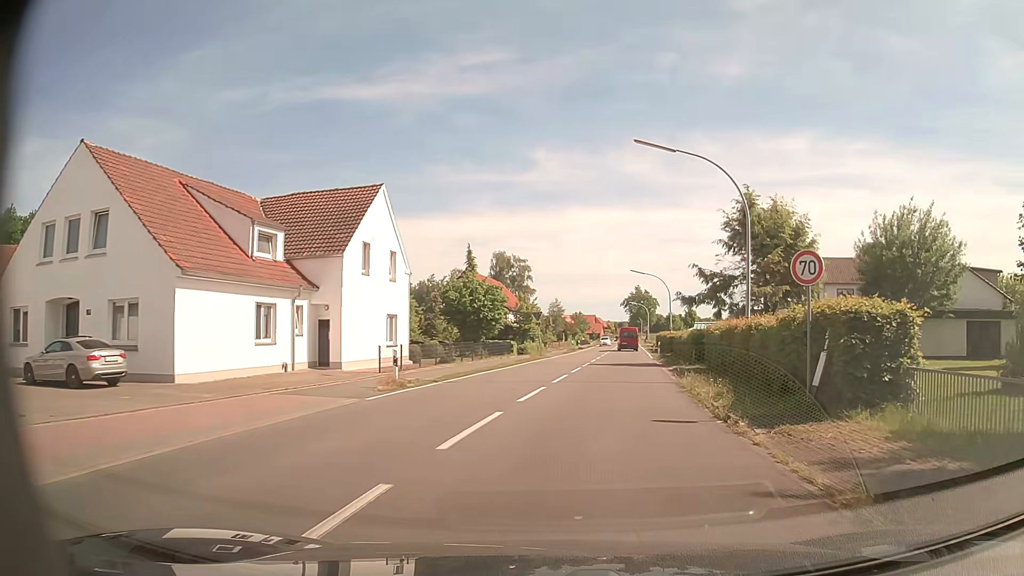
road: tertiary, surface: asphalt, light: Day
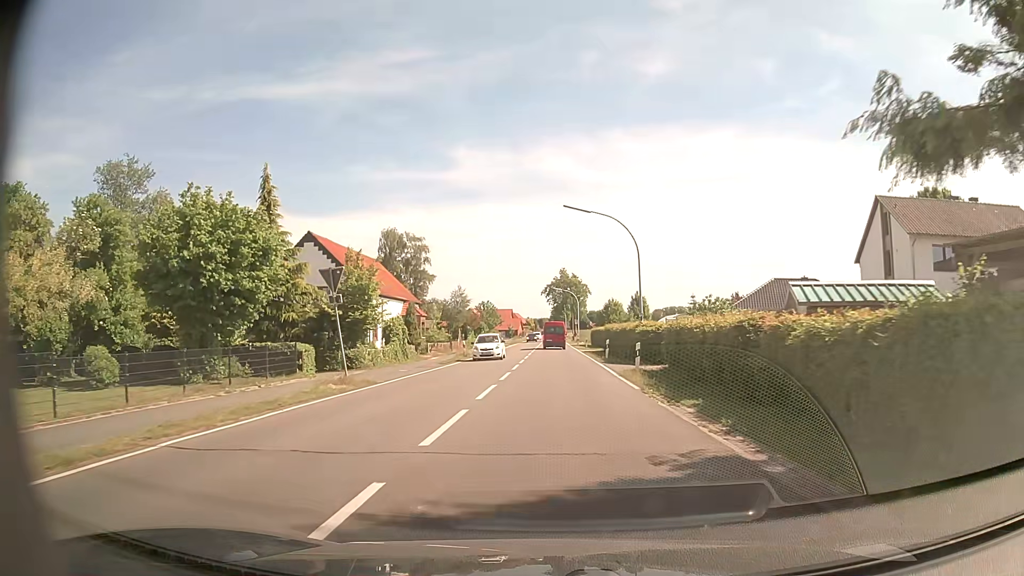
(+2.9, +30.4) m; +7°
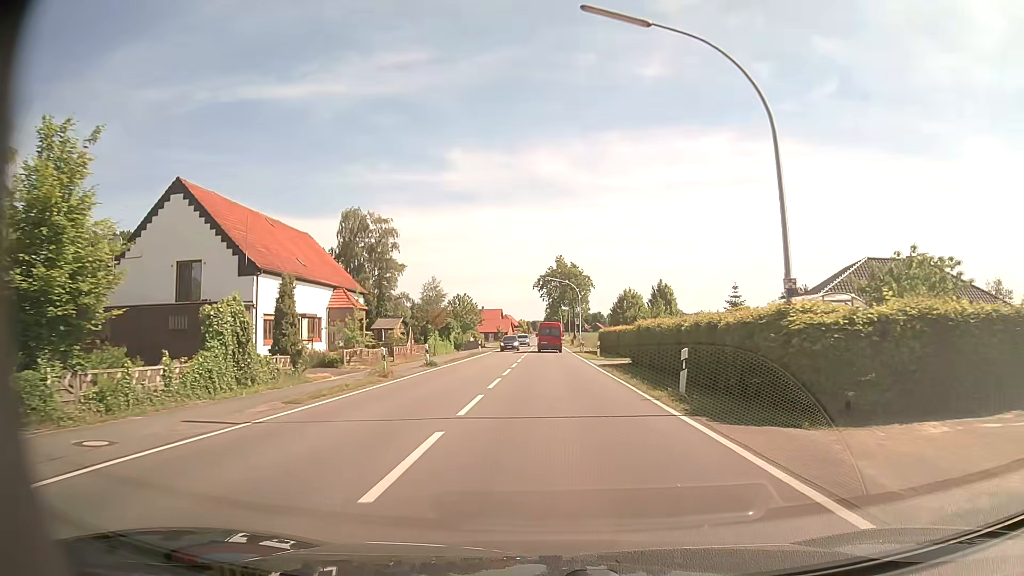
(+0.1, +21.3) m; +1°
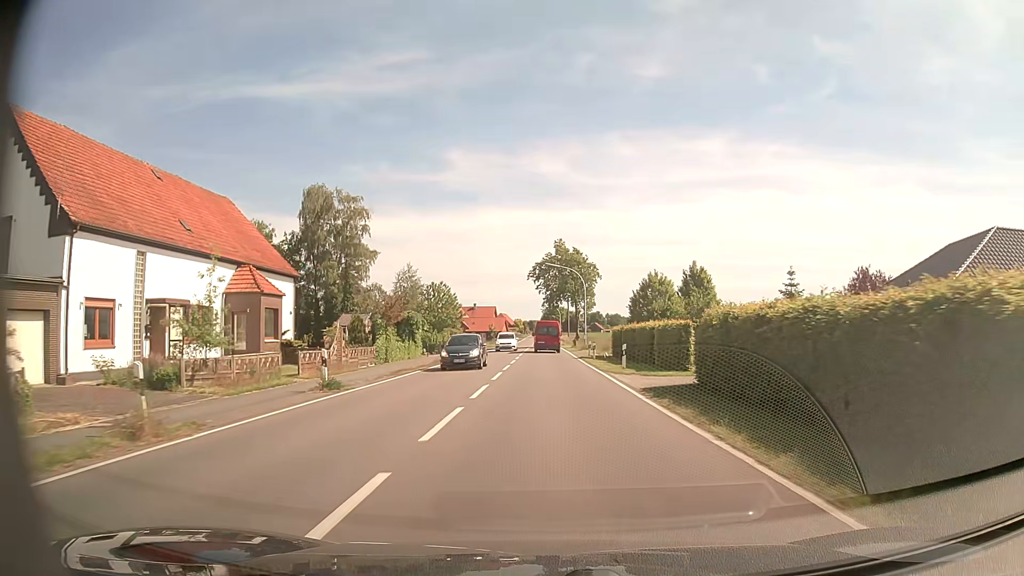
(-0.1, +15.3) m; 0°
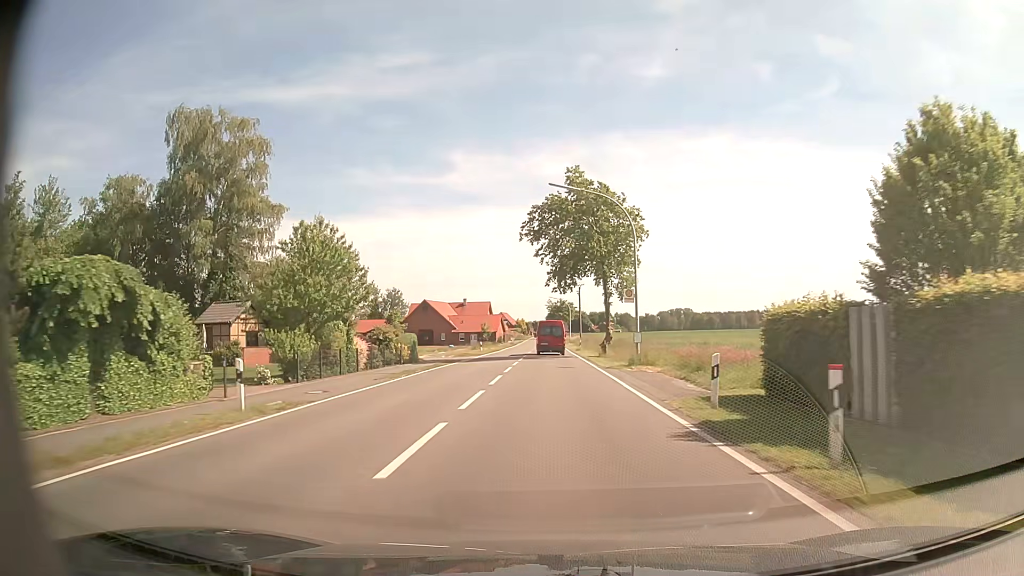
(-0.2, +33.0) m; -1°
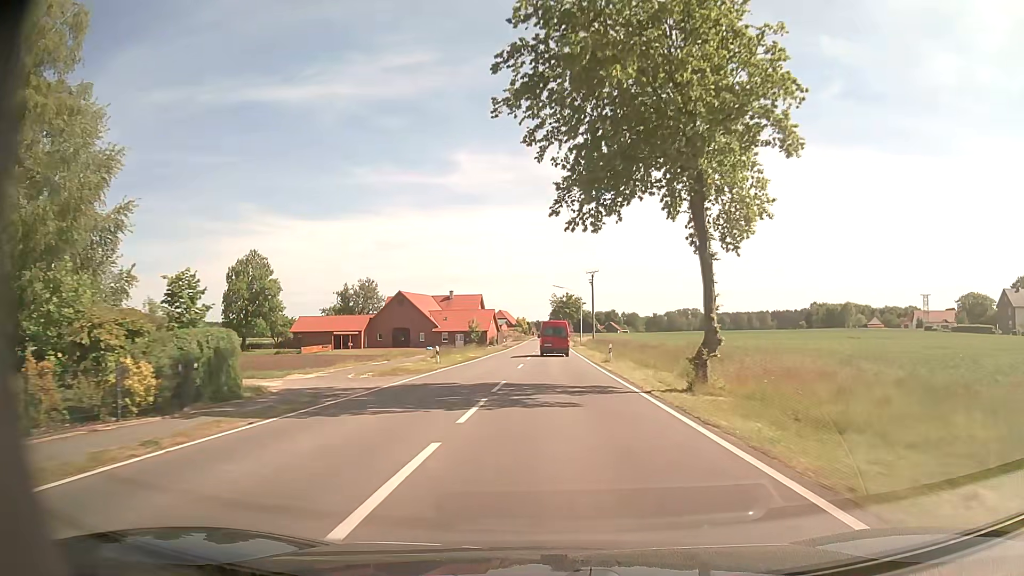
(-0.1, +26.5) m; 0°
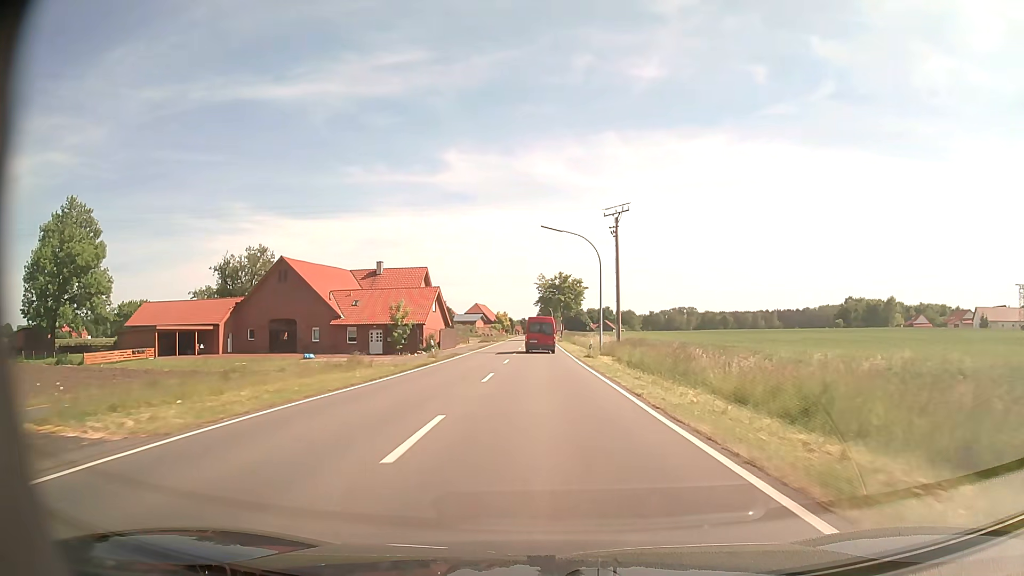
(+0.3, +47.2) m; +1°
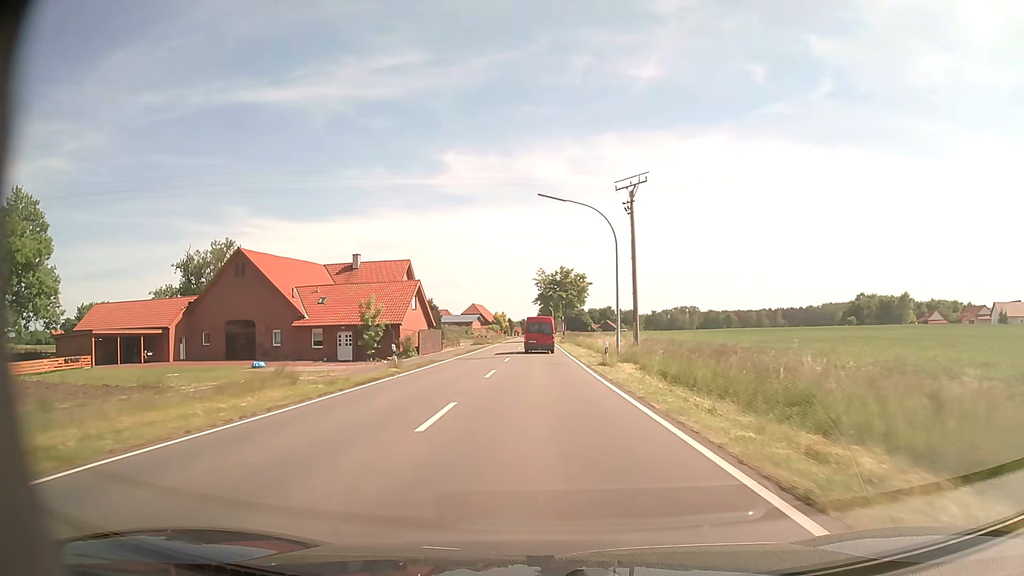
(0.0, +9.8) m; 0°
(0, +10) (0, +20) (0, +30) (0, +40) (-1, +50) (-1, +60) (-1, +70) (-1, +80) (-1, +90) (-1, +100) m
